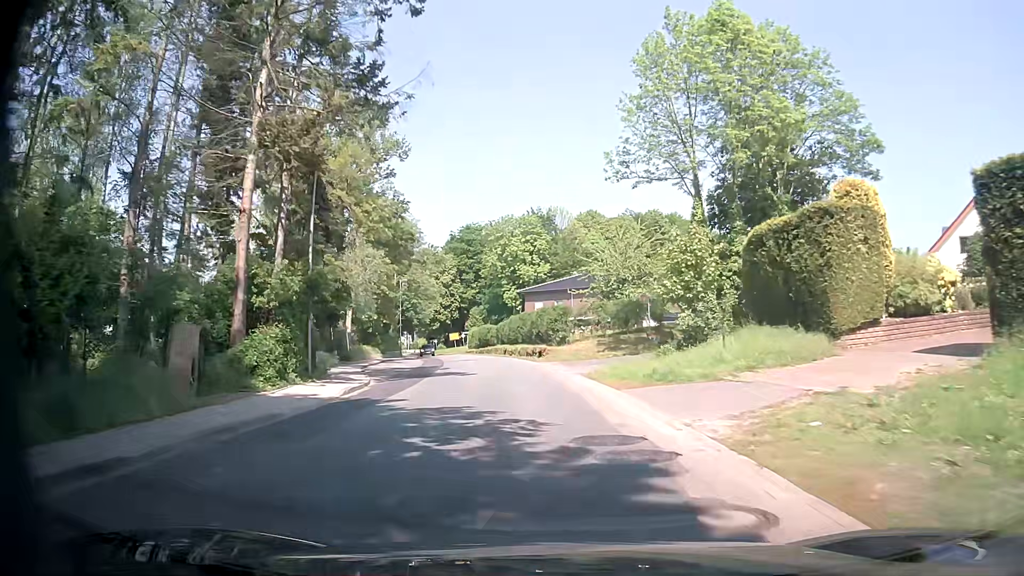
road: tertiary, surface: asphalt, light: Day
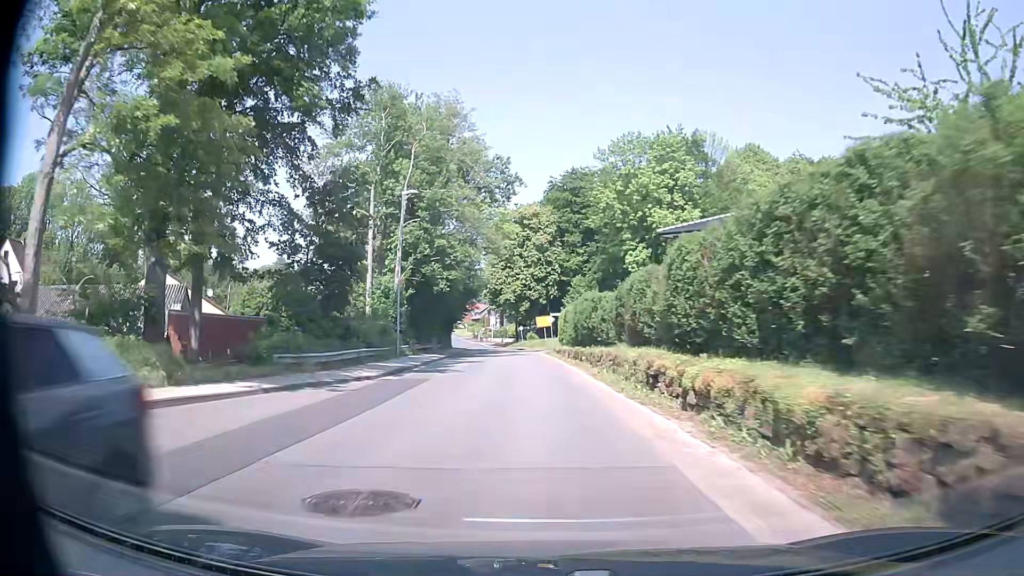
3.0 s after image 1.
(-3.3, +43.2) m; -10°
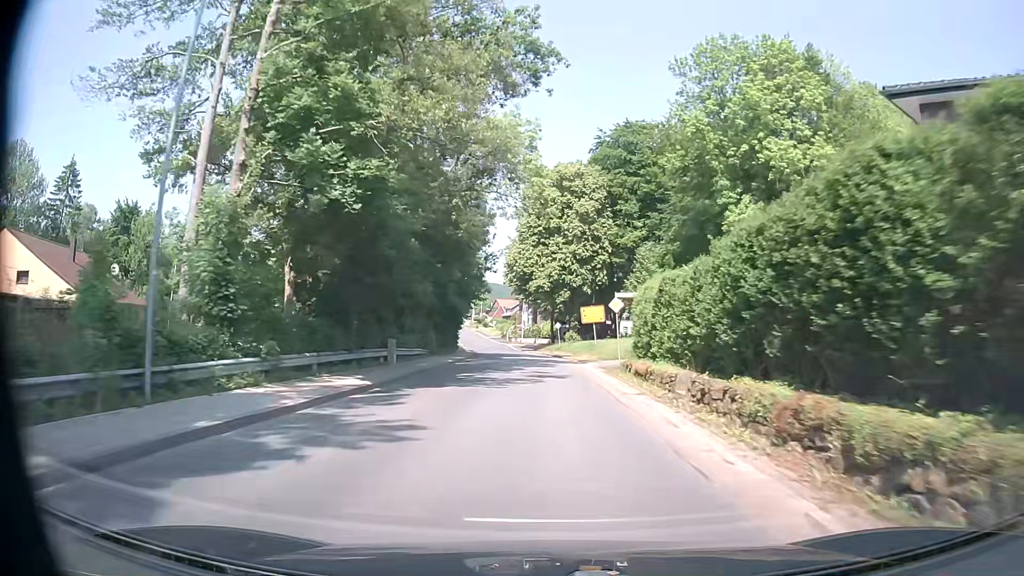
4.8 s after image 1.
(-0.8, +25.4) m; -3°
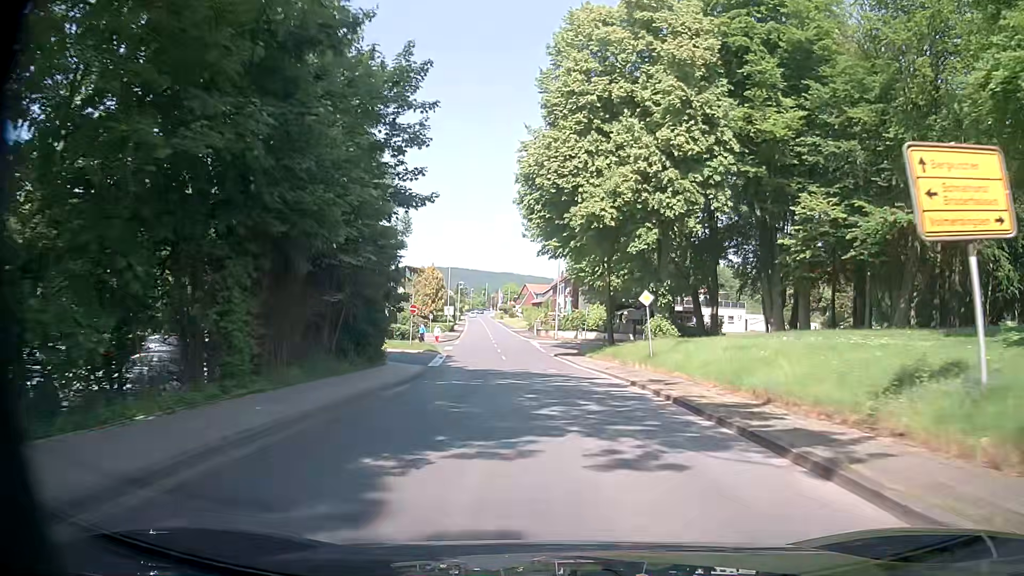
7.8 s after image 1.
(-1.2, +39.7) m; -3°
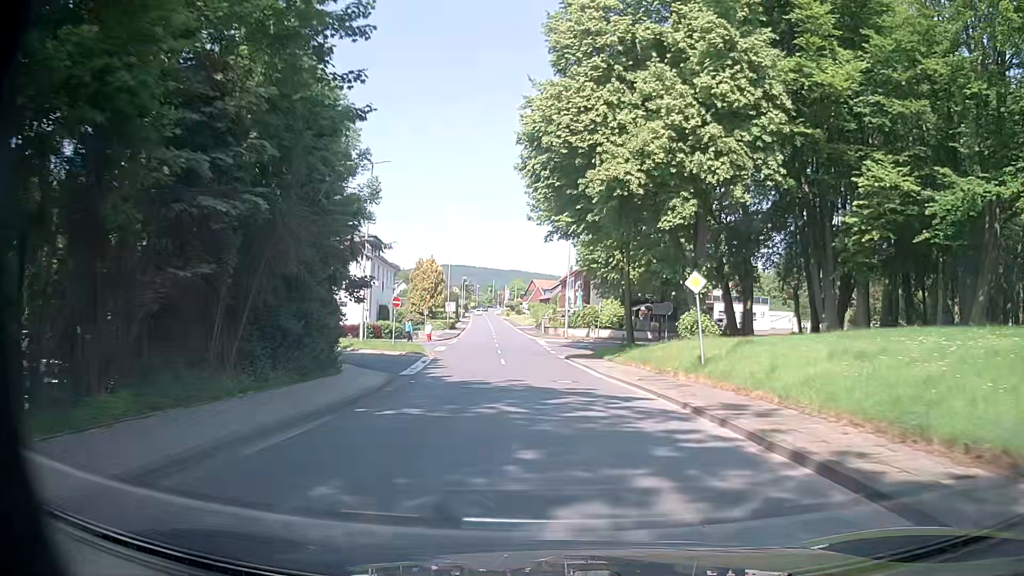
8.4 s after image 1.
(-0.1, +7.1) m; 0°
